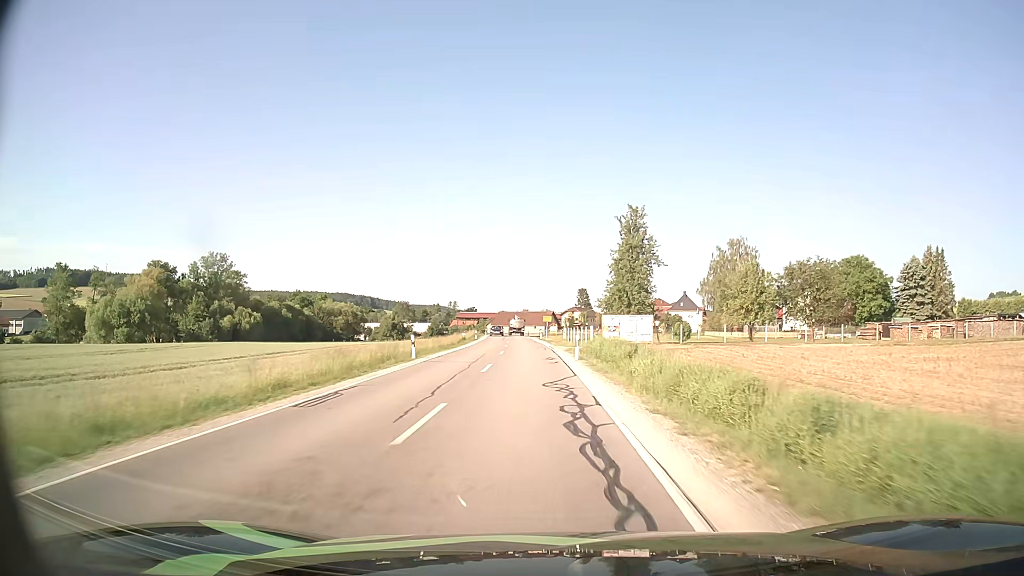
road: secondary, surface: asphalt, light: Day
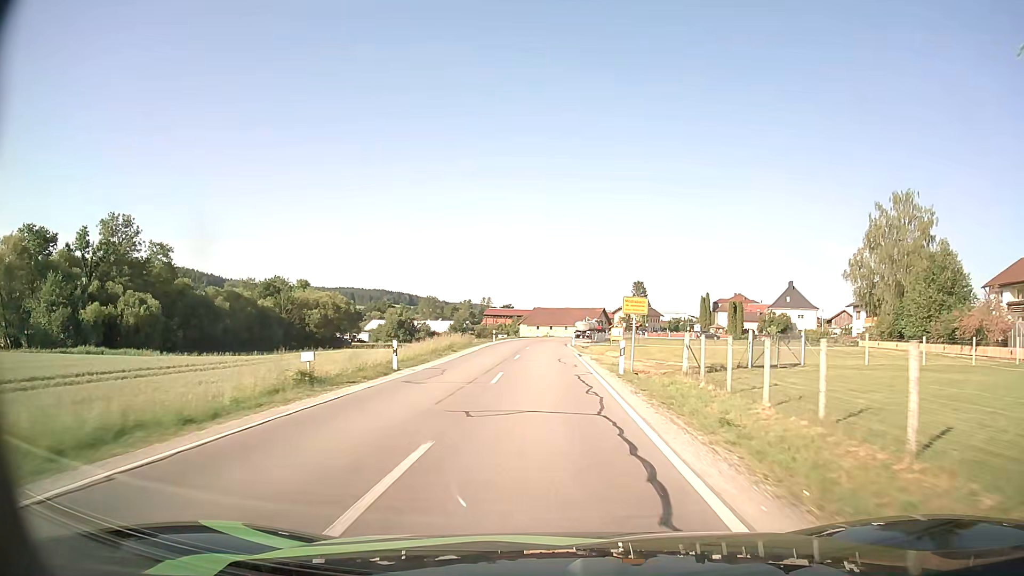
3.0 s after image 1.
(-1.6, +51.2) m; -4°
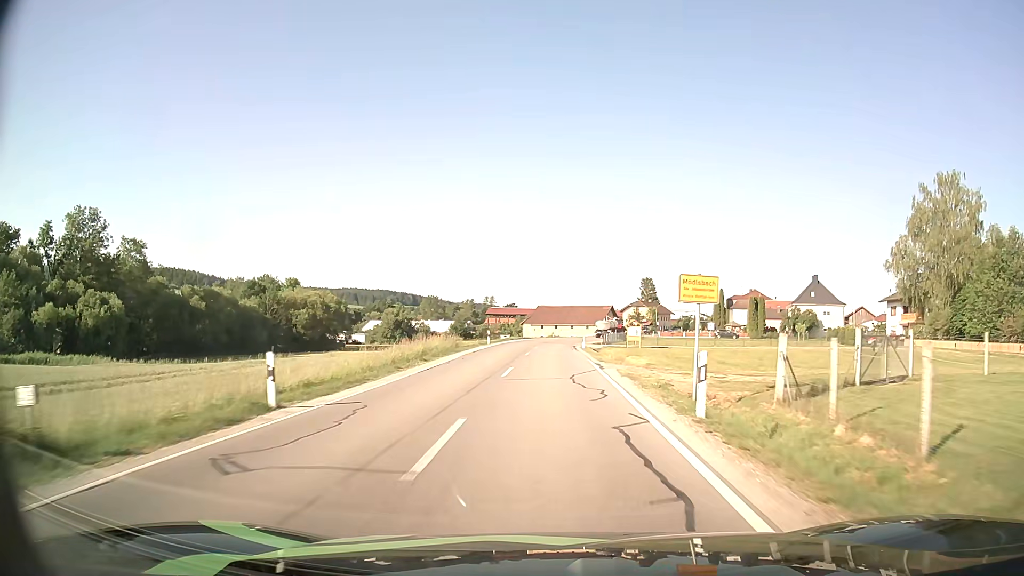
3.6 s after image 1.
(0.0, +9.9) m; 0°
(0, +10) (0, +20) (0, +30) (0, +40) (0, +50) (+1, +60) (+2, +70) (+3, +80) (+5, +90) (+8, +99) m
